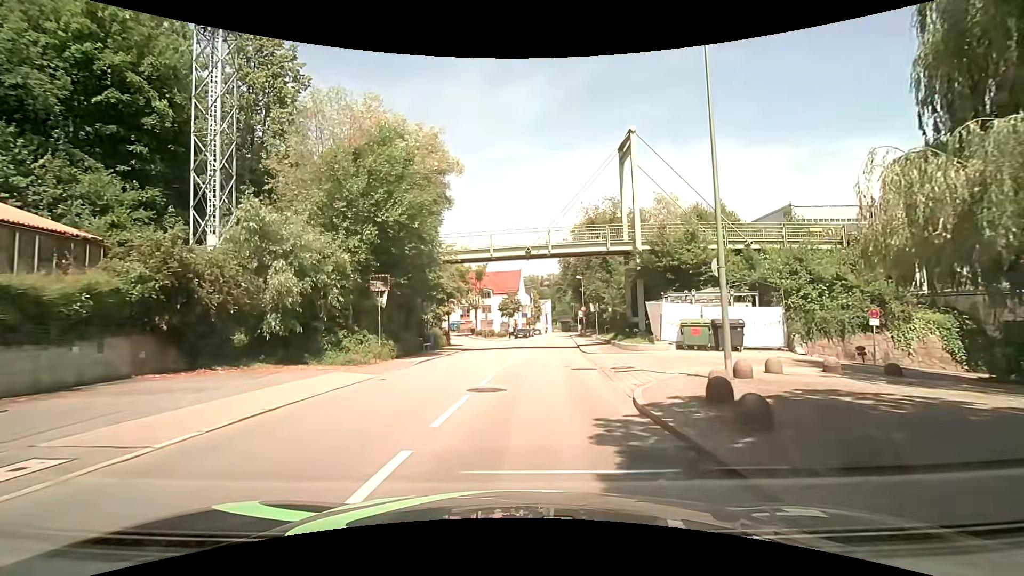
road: tertiary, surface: asphalt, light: Day
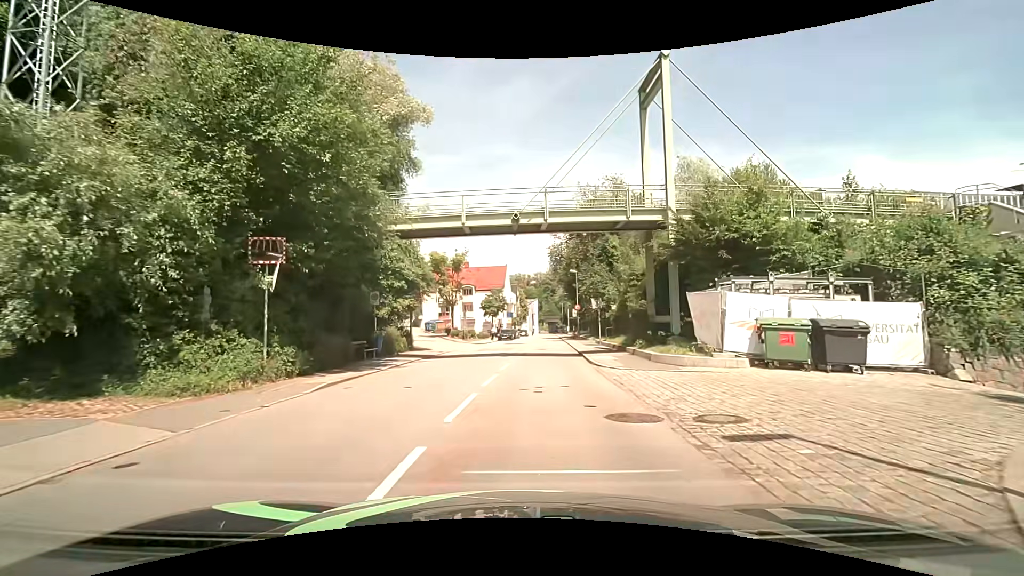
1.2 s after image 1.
(+0.1, +8.9) m; +2°
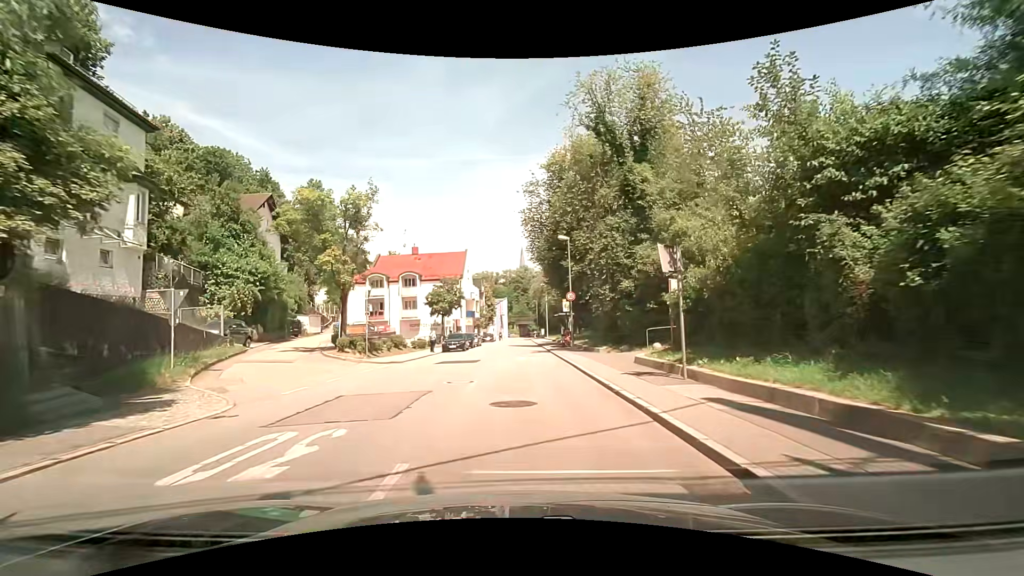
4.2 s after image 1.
(+0.8, +23.0) m; +3°
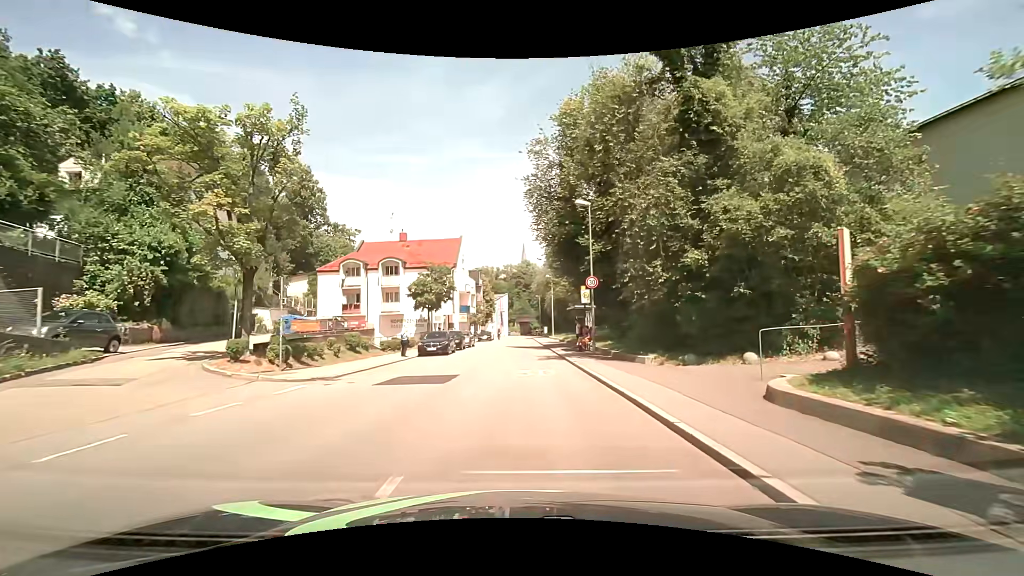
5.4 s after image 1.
(0.0, +9.6) m; 0°
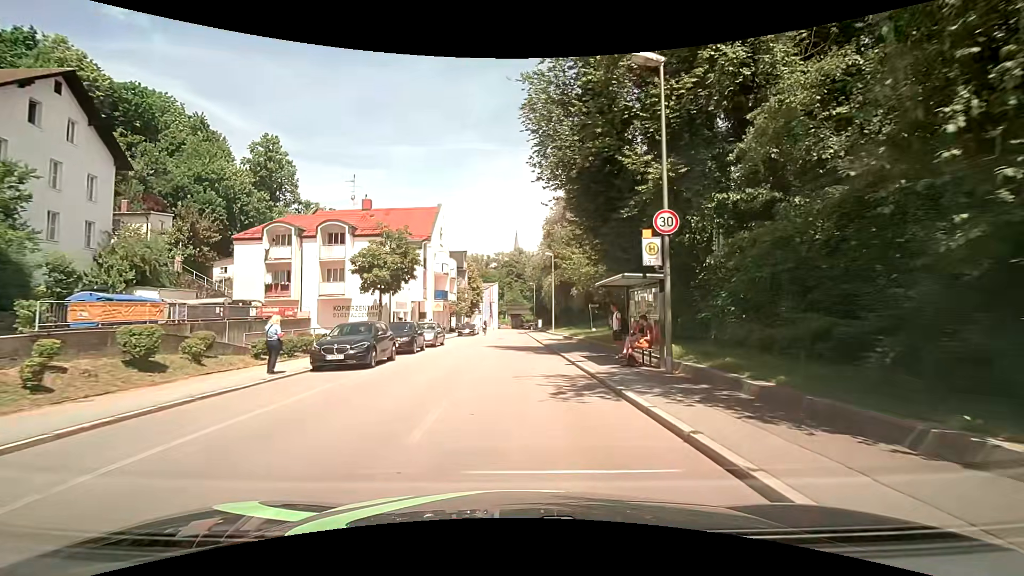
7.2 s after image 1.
(+0.1, +13.8) m; 0°
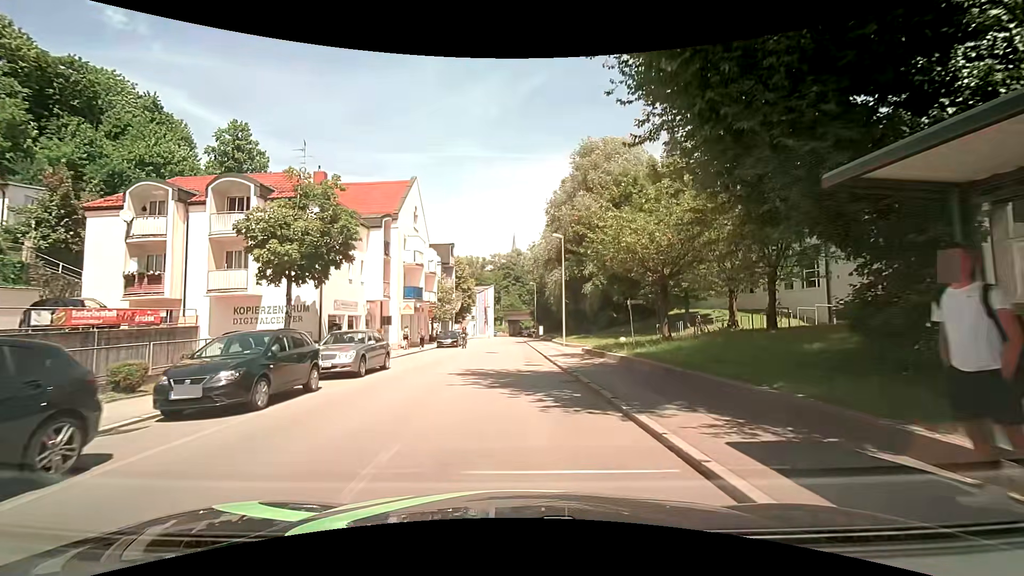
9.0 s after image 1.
(+0.2, +12.9) m; +1°
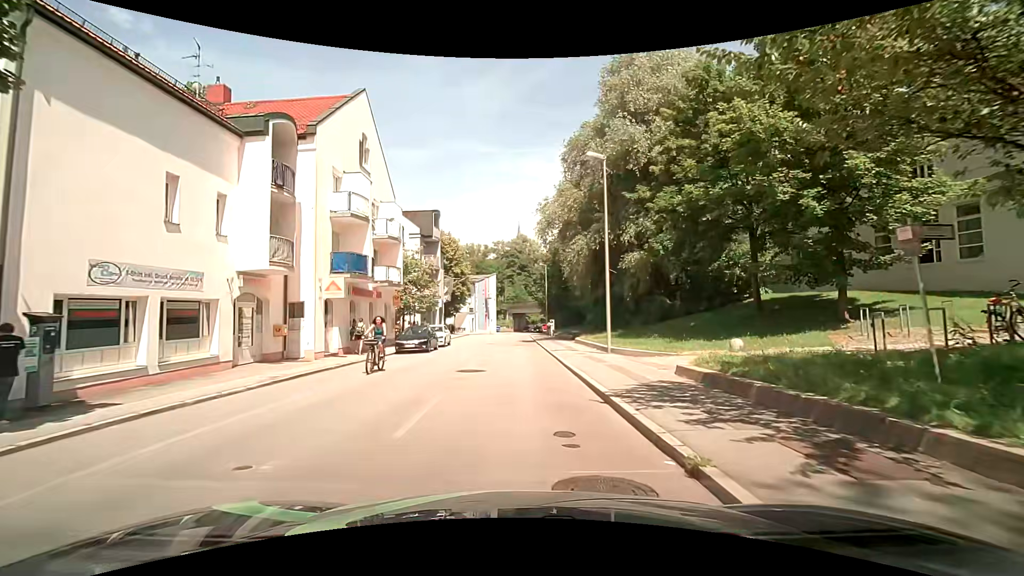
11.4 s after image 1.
(-0.1, +15.6) m; -1°
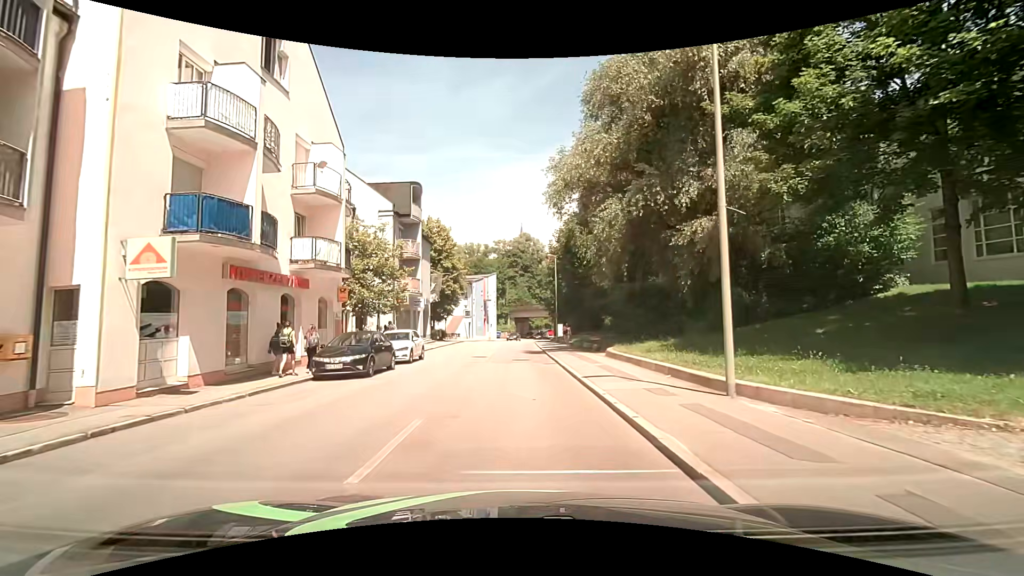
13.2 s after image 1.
(0.0, +10.8) m; +1°
